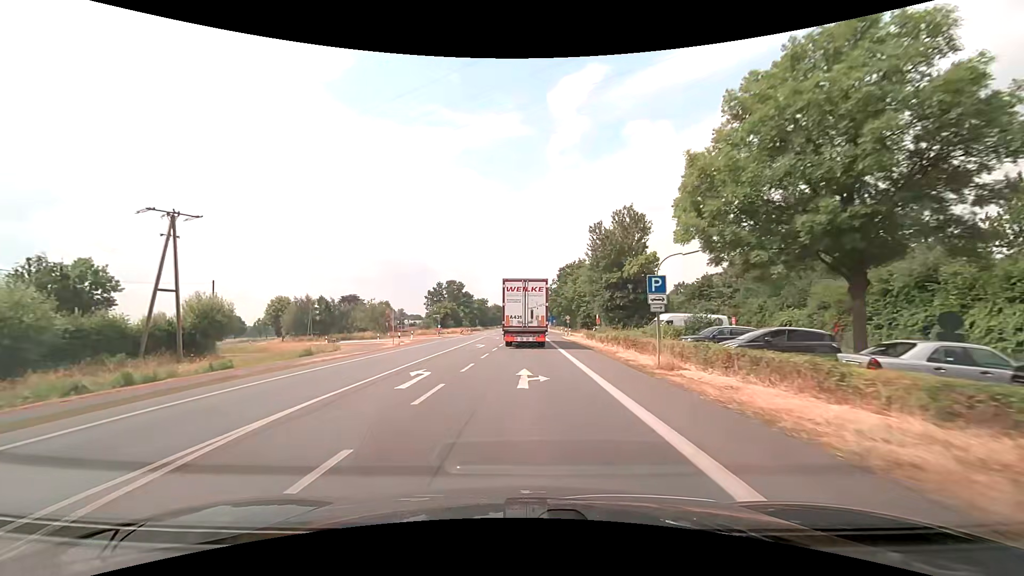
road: primary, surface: asphalt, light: Day
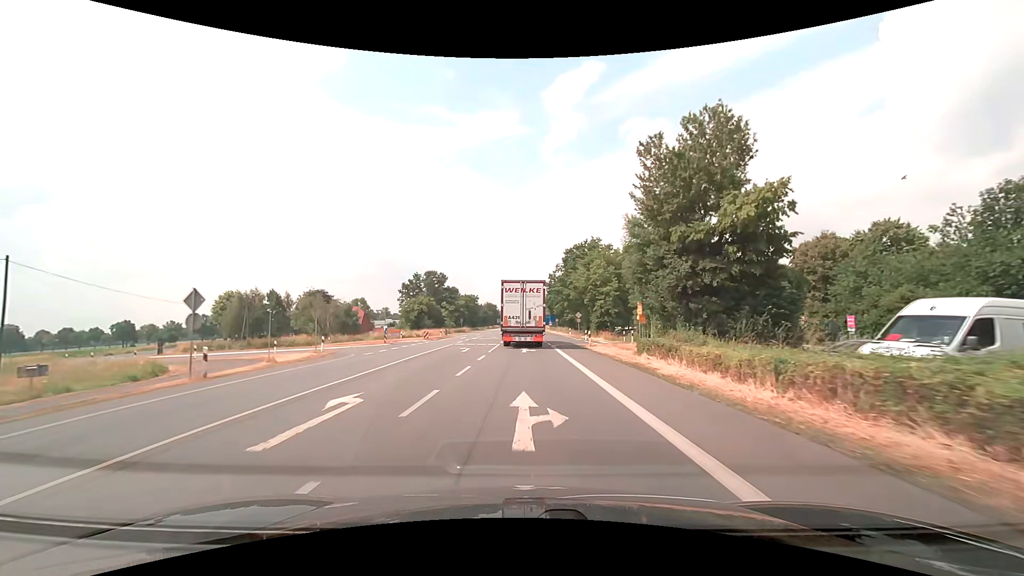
(+0.1, +25.3) m; 0°
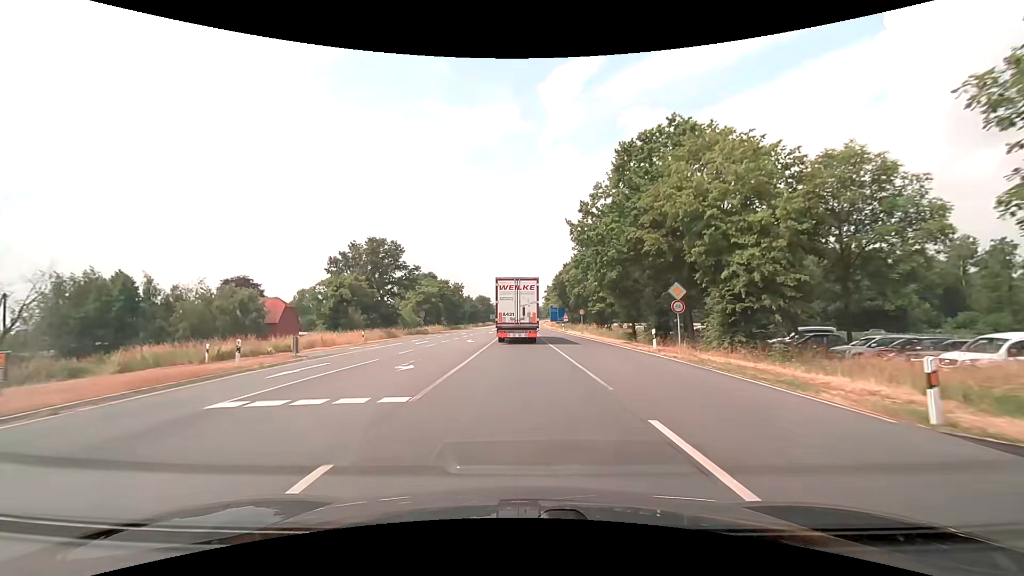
(+0.1, +43.9) m; 0°
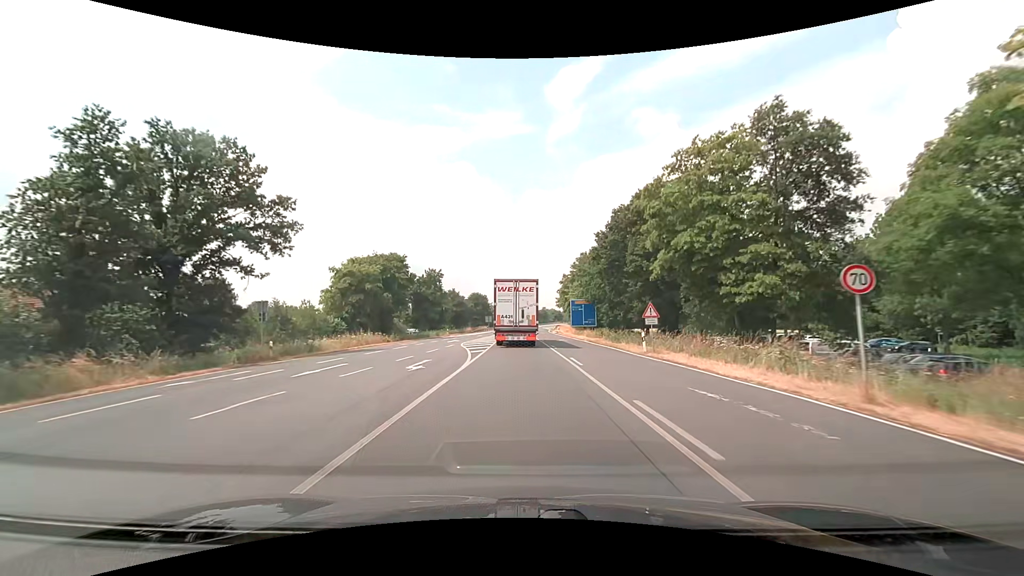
(-0.4, +44.9) m; 0°
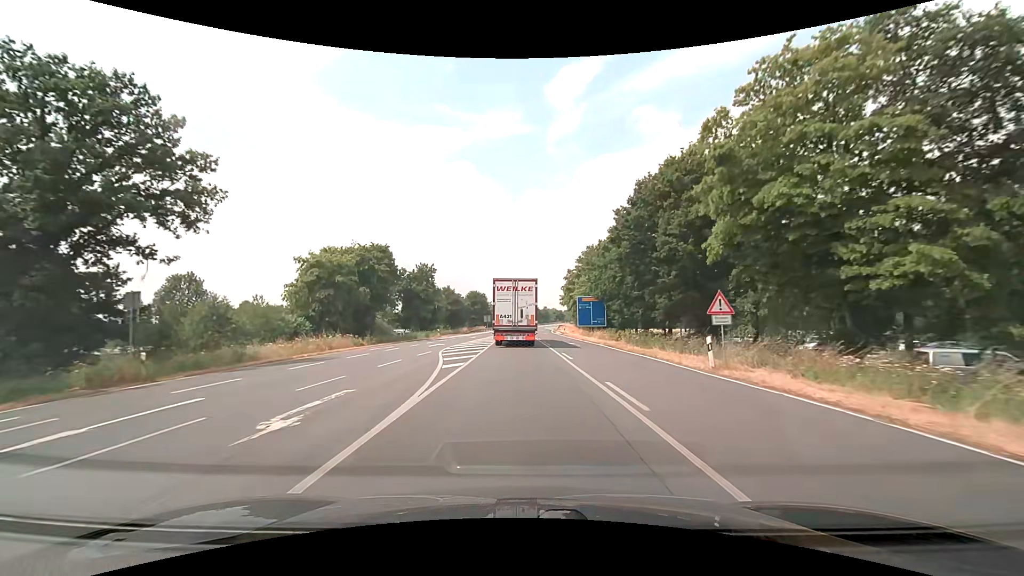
(0.0, +8.9) m; 0°
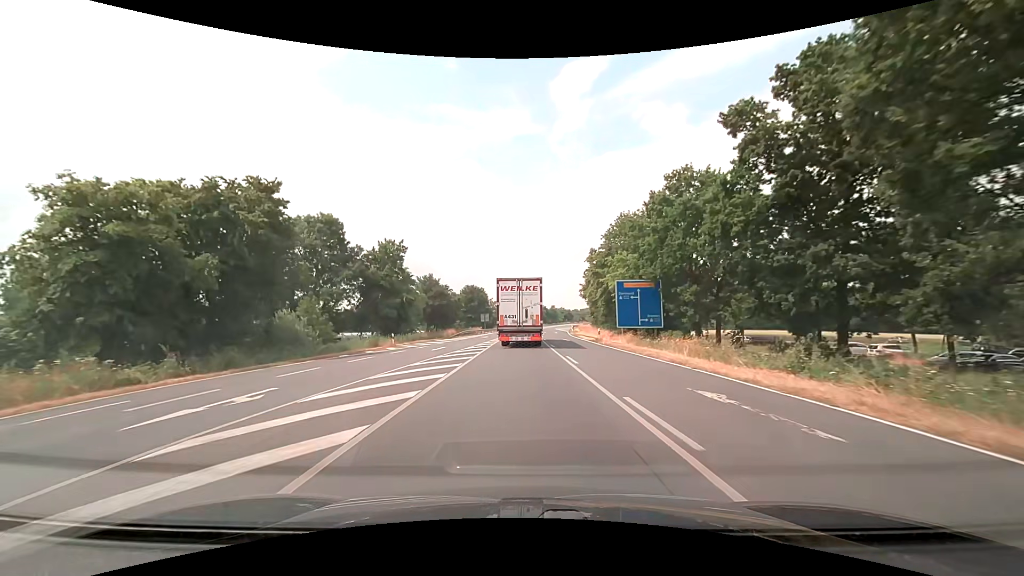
(-0.2, +26.6) m; -1°
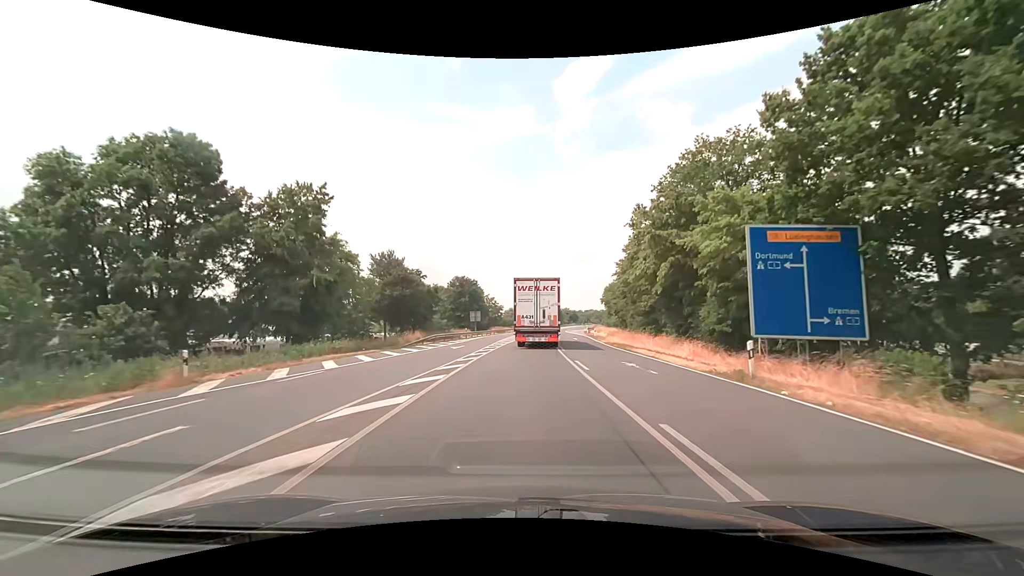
(-0.2, +26.3) m; 0°
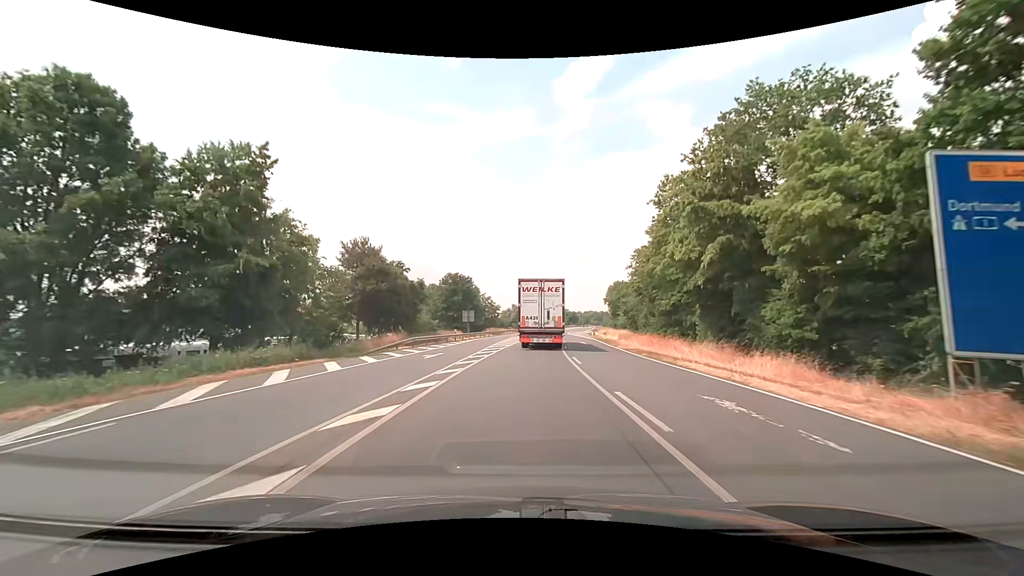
(0.0, +8.7) m; 0°
(0, +10) (0, +20) (+1, +30) (+1, +40) (+2, +50) (+3, +60) (+4, +70) (+5, +80) (+6, +90) (+7, +100) m
